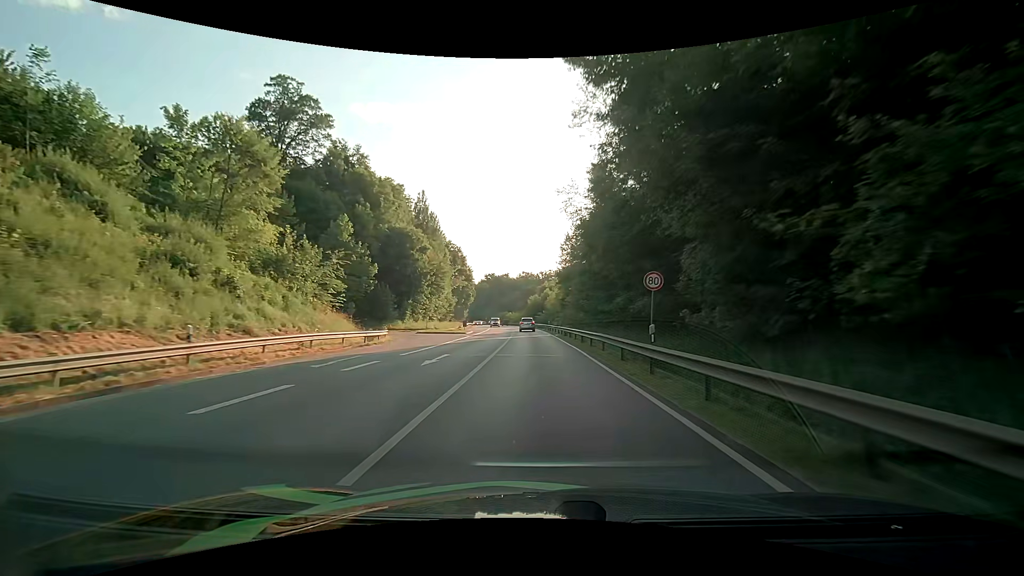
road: primary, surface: asphalt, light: Day
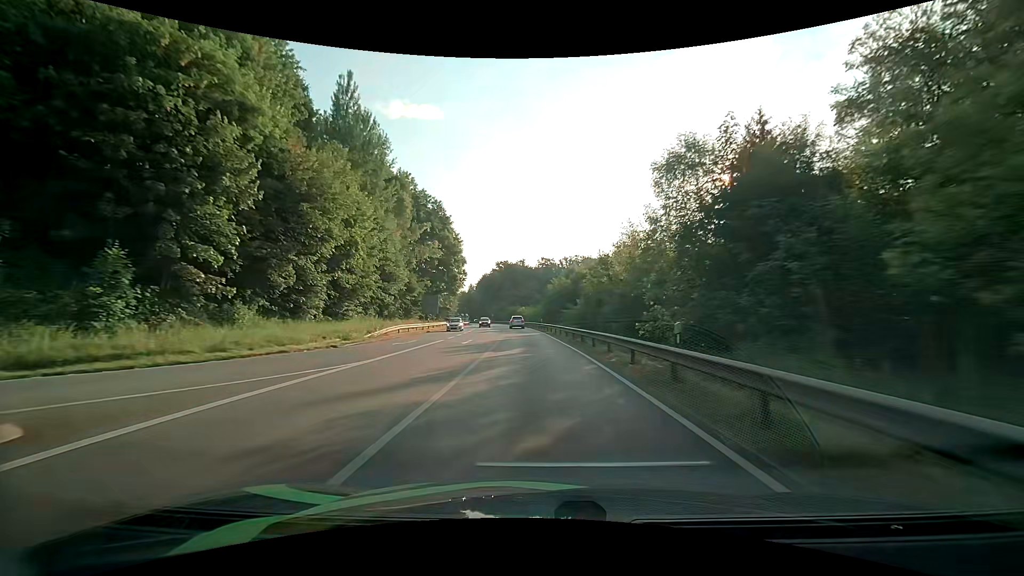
(-1.3, +54.7) m; -2°
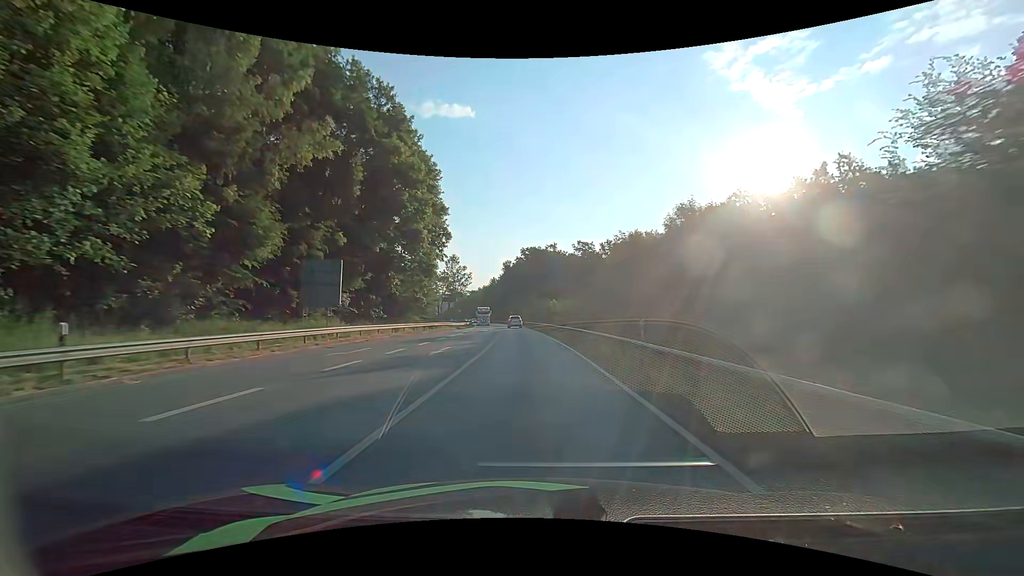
(-1.3, +46.3) m; -4°
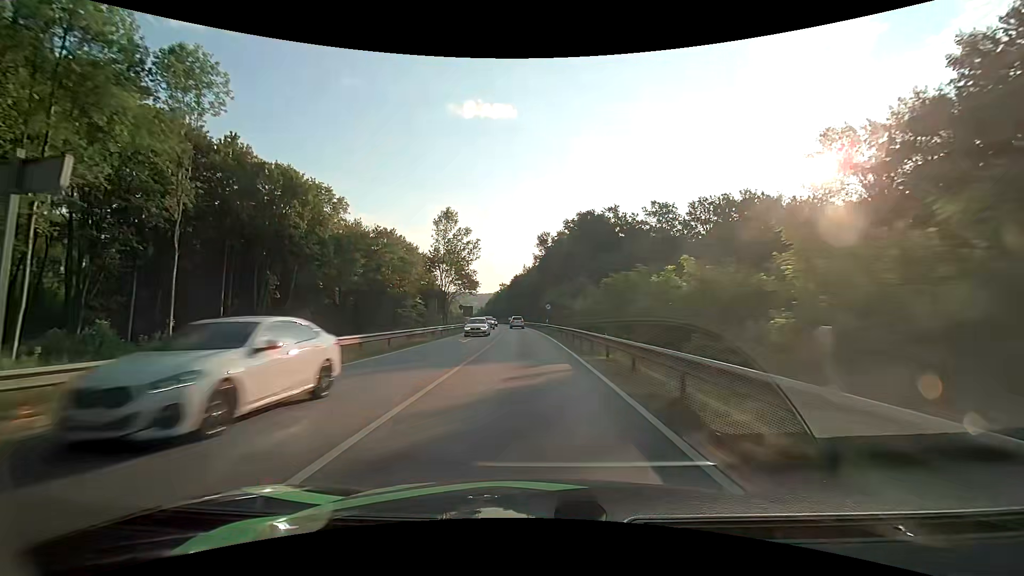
(-2.4, +60.1) m; -5°
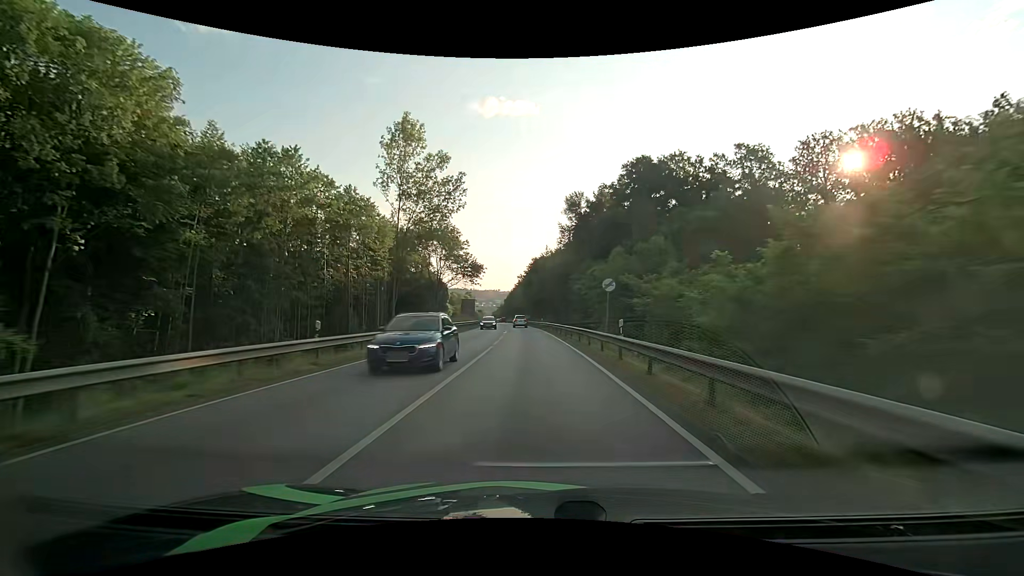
(-1.0, +37.0) m; -3°
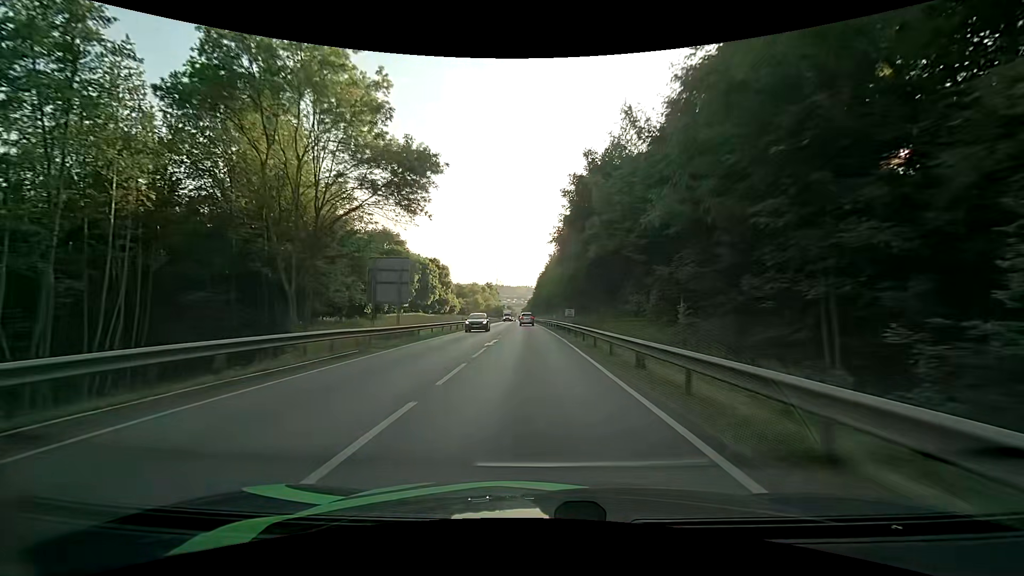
(-2.3, +63.1) m; -4°
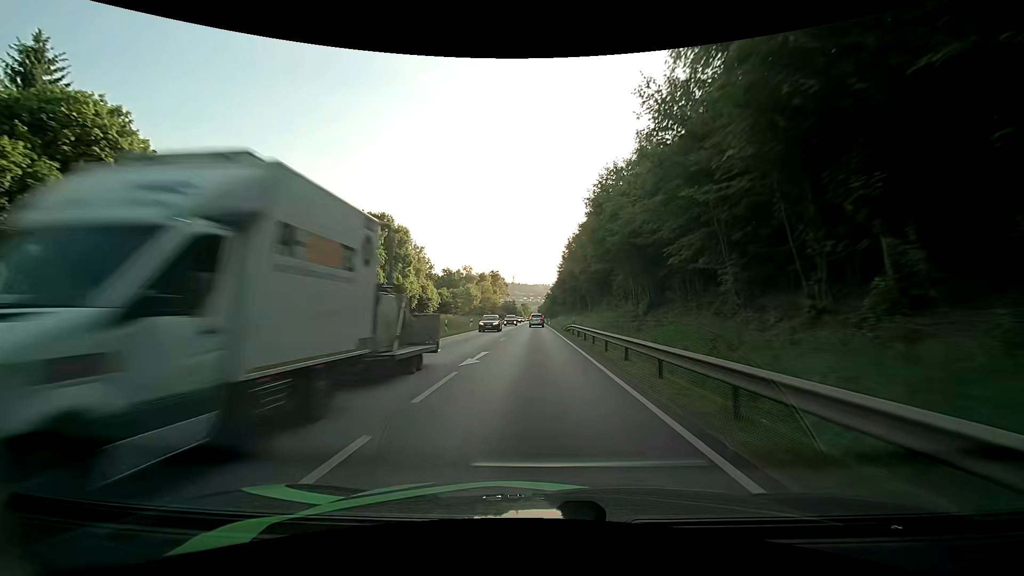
(-1.3, +62.0) m; -2°
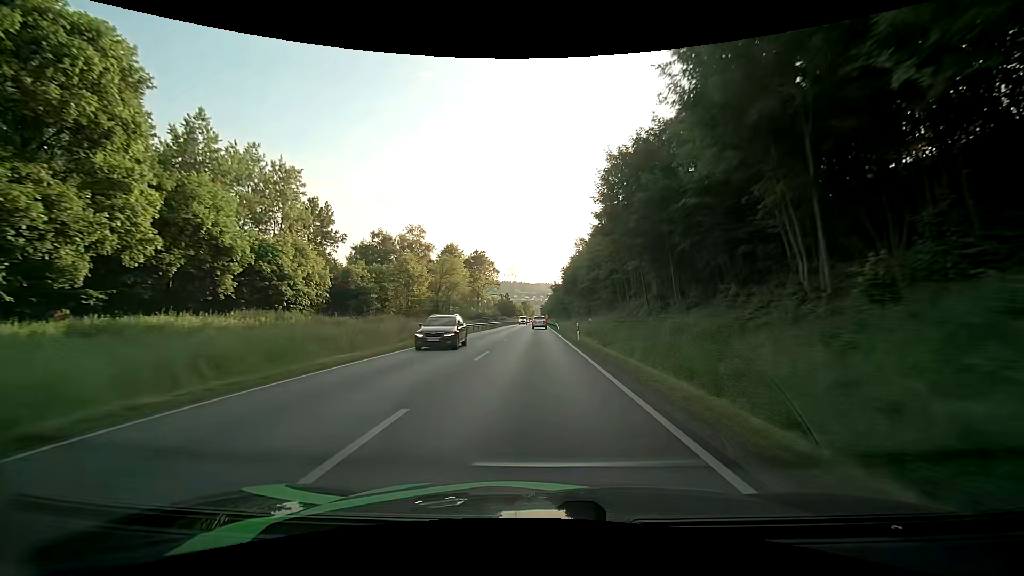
(-0.3, +59.3) m; 0°
(0, +10) (0, +20) (0, +30) (0, +40) (0, +50) (0, +60) (0, +70) (0, +80) (0, +90) (0, +100) m
